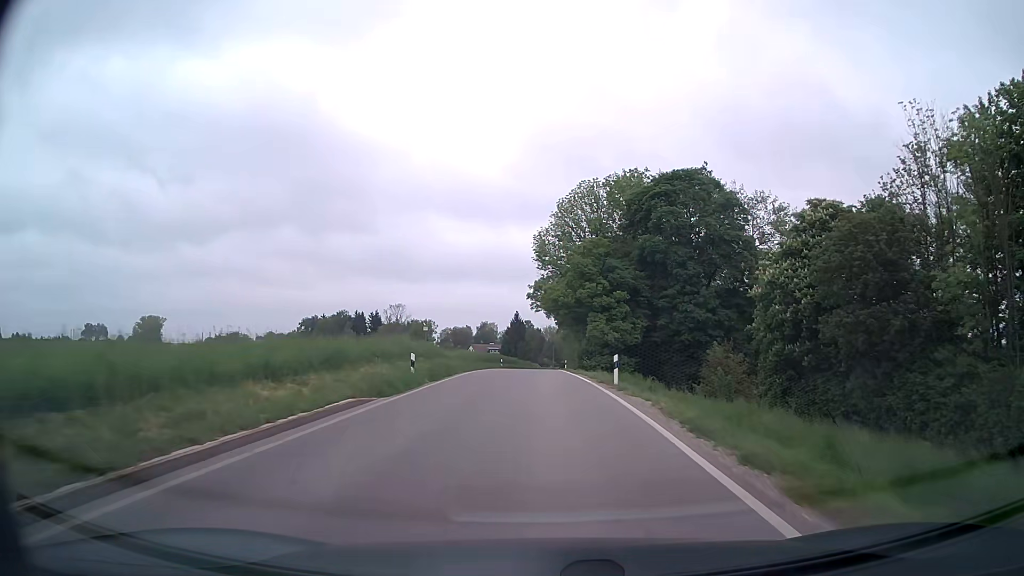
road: secondary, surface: asphalt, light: Day
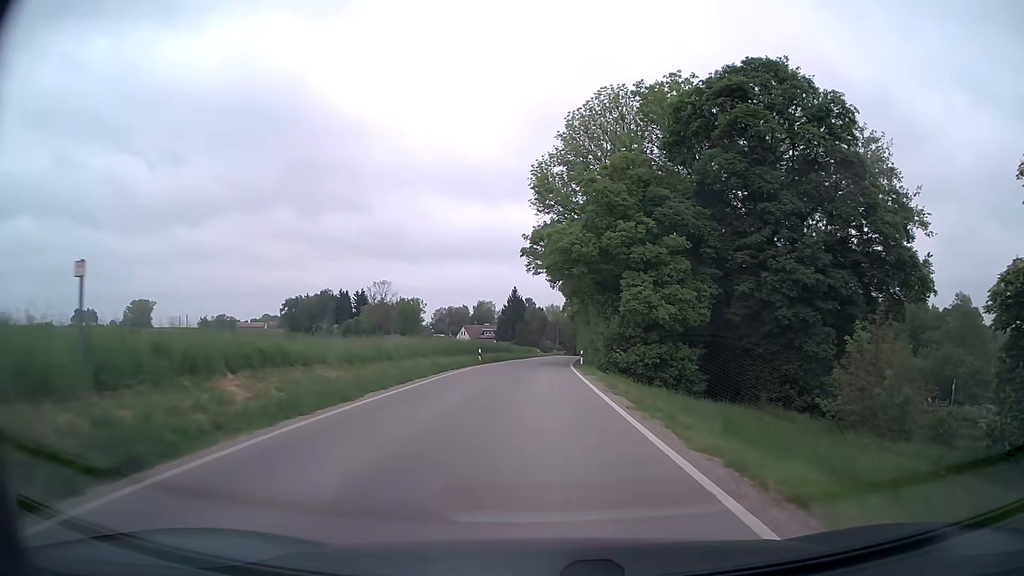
(+0.1, +25.9) m; 0°
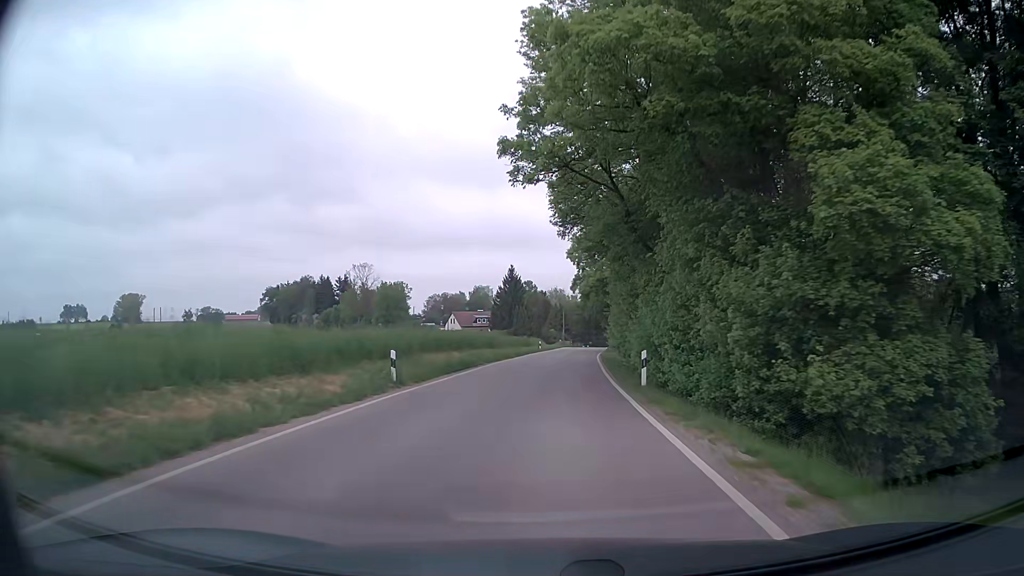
(-0.1, +26.1) m; 0°
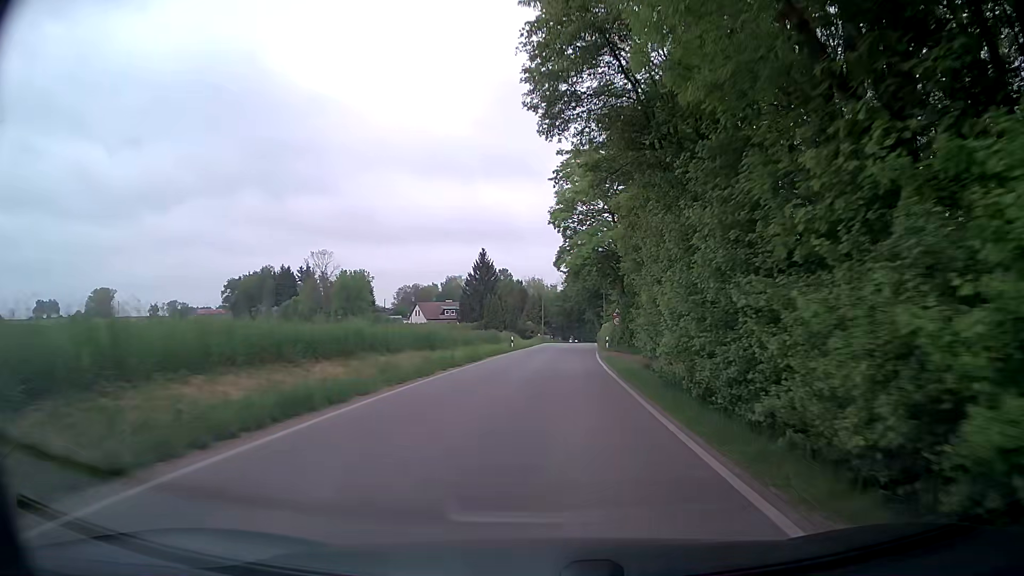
(+0.2, +17.8) m; +1°
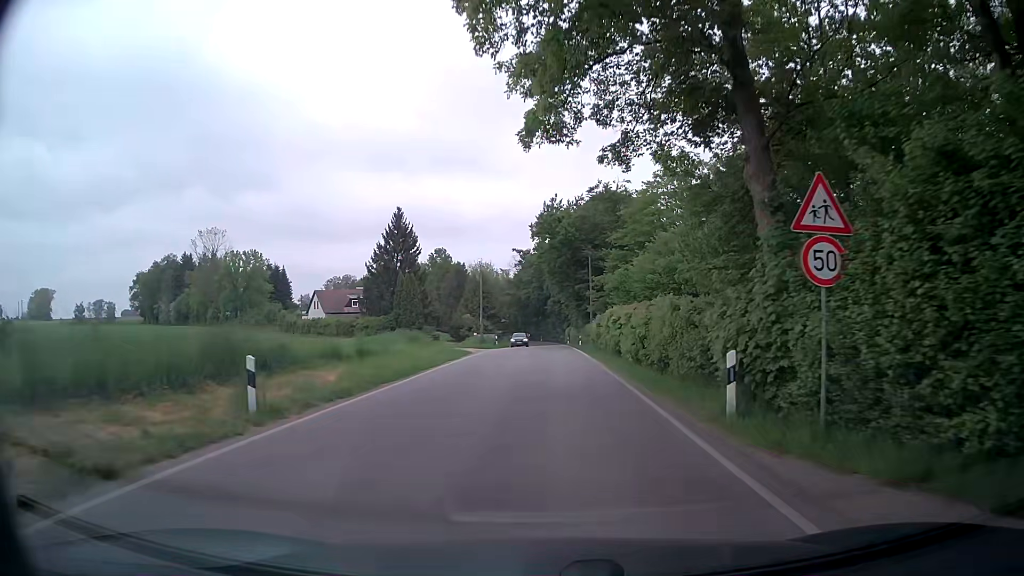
(+1.5, +39.2) m; +4°
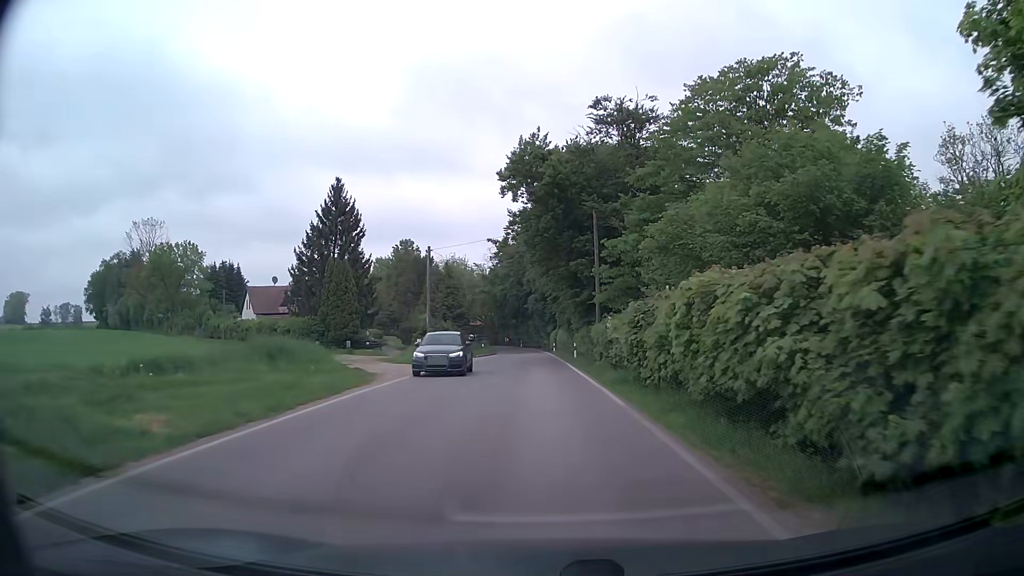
(+0.2, +18.7) m; +1°
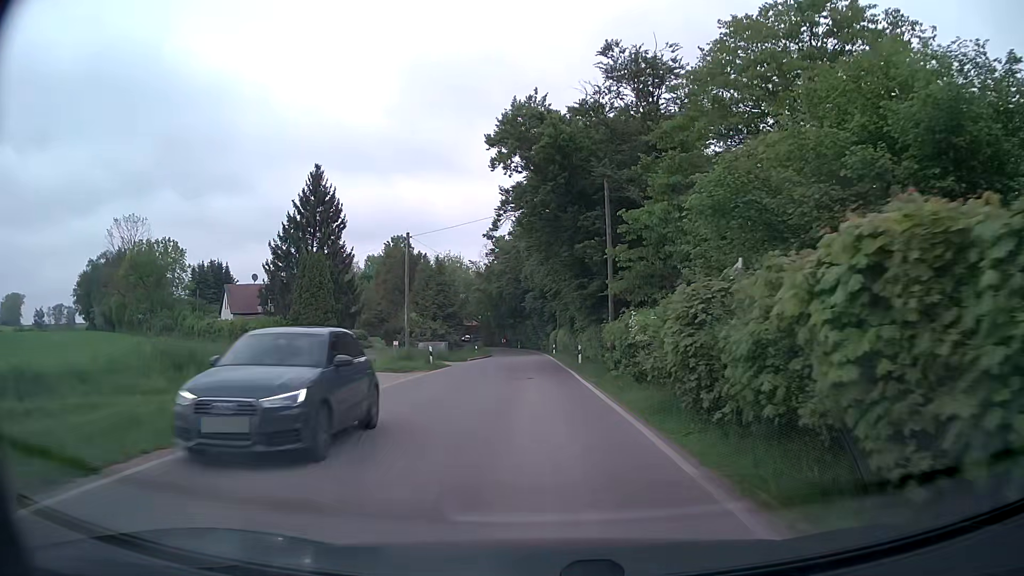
(0.0, +6.0) m; 0°
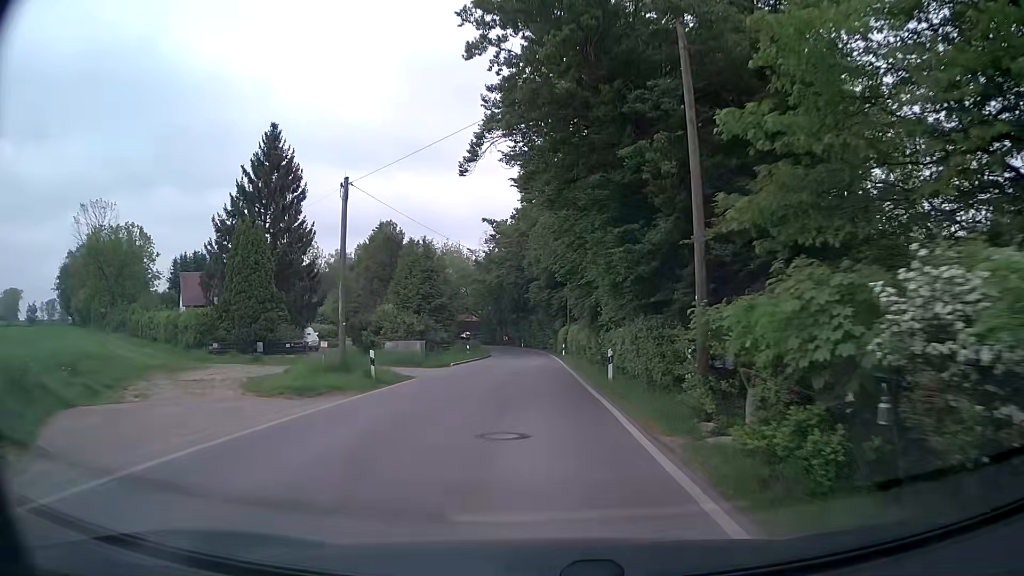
(-0.1, +12.0) m; -1°
